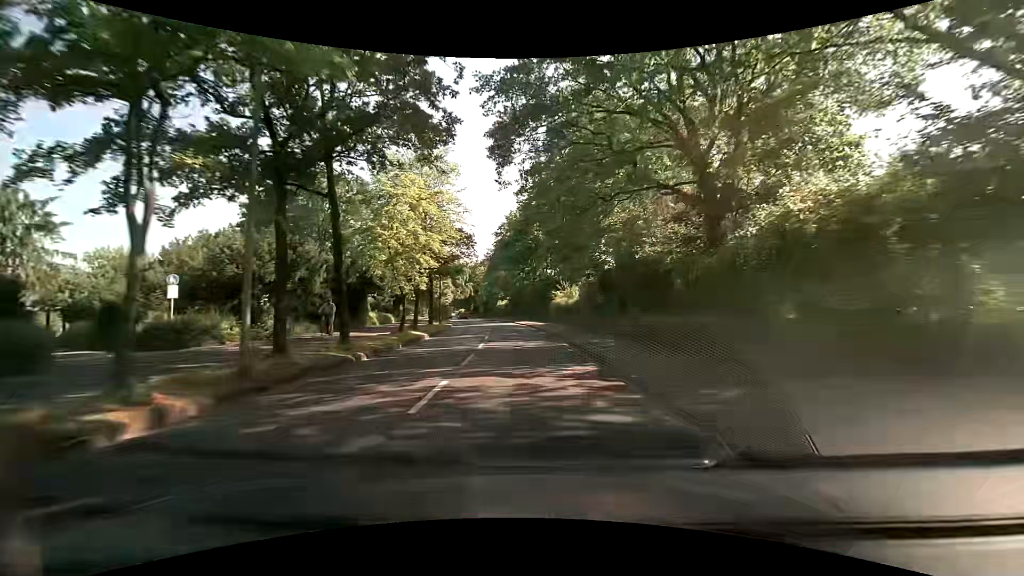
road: tertiary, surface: asphalt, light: Day
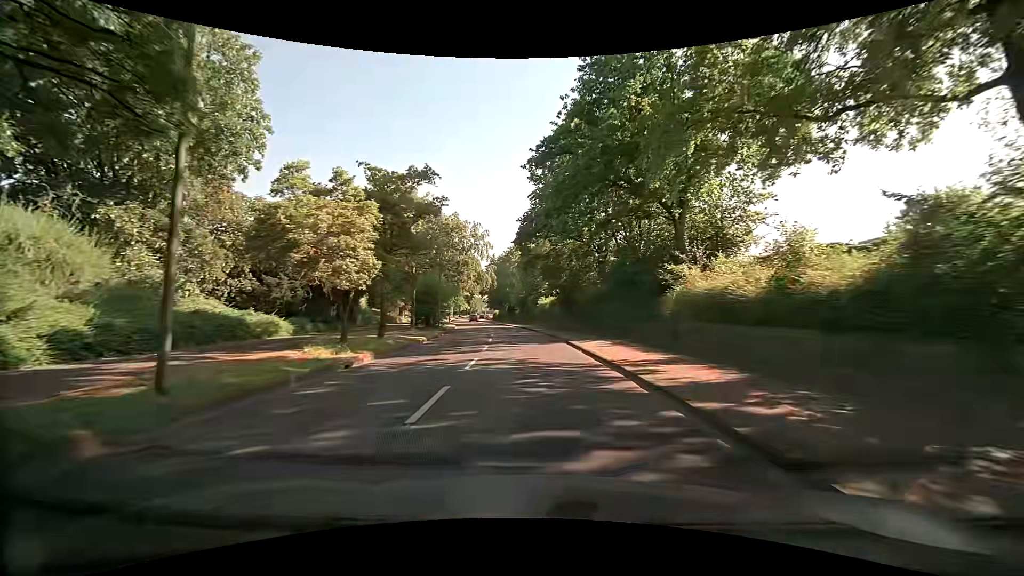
(-1.9, +36.5) m; -6°
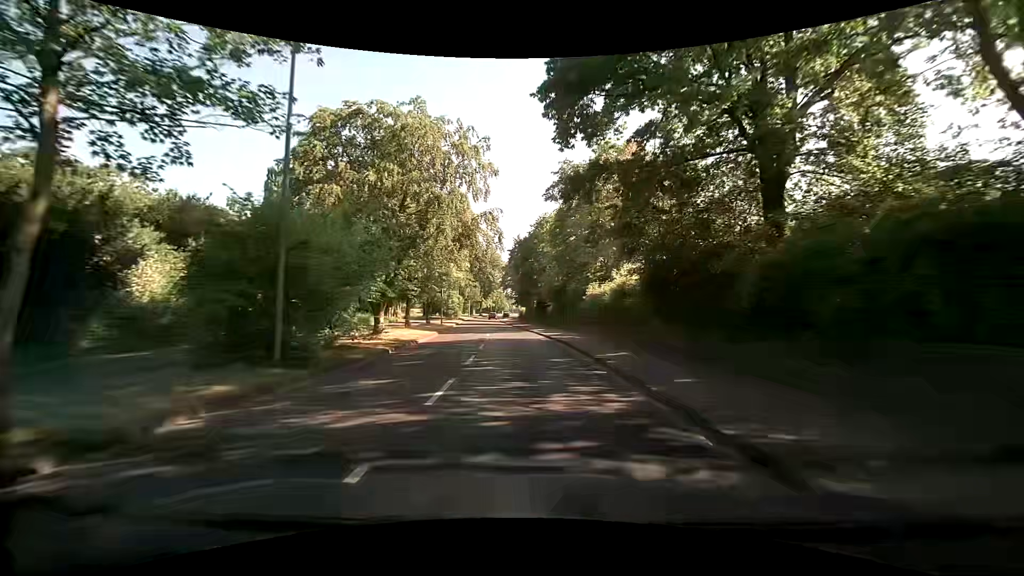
(-0.9, +28.9) m; -3°
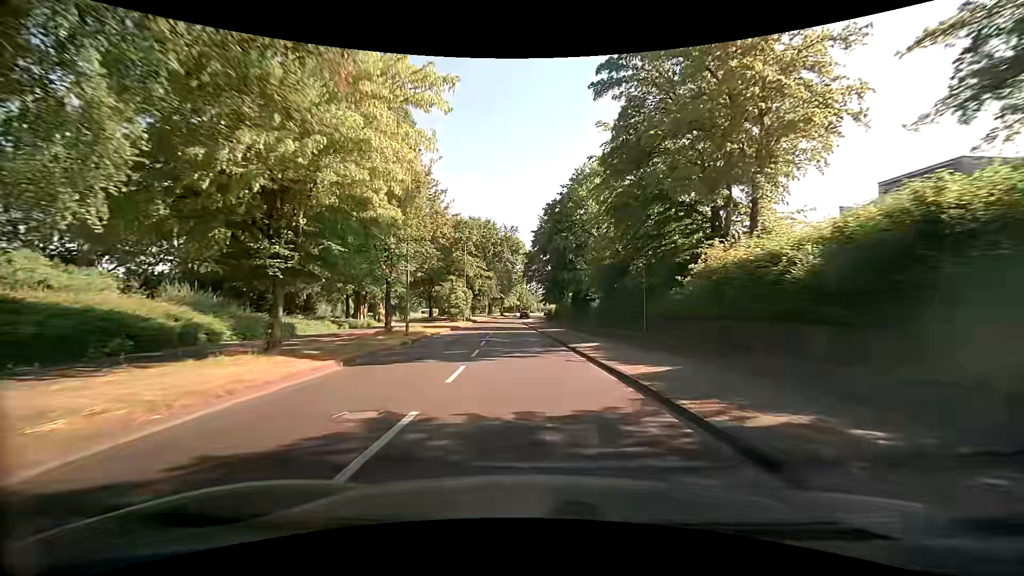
(-0.7, +21.7) m; -4°
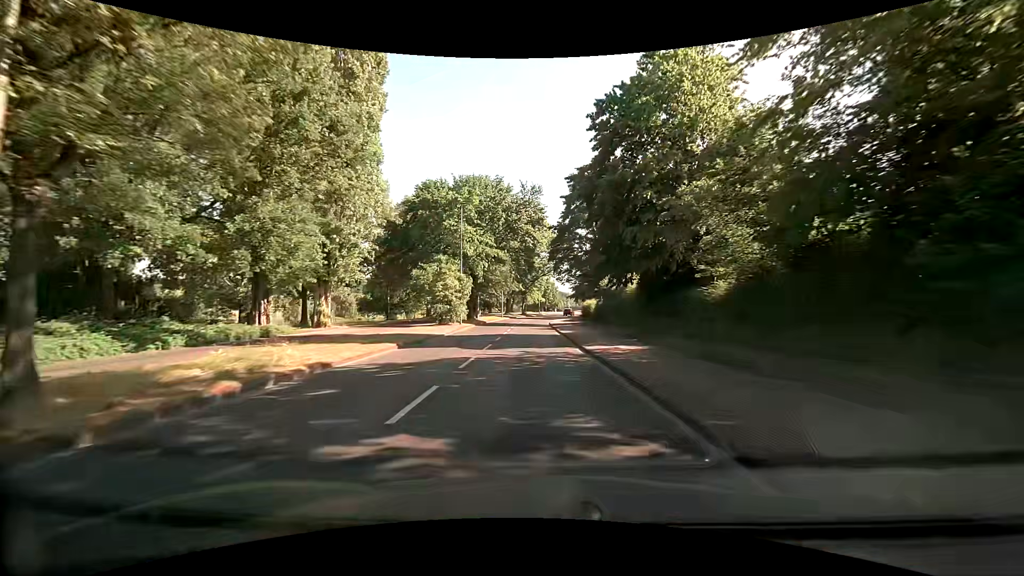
(-0.3, +22.0) m; -3°
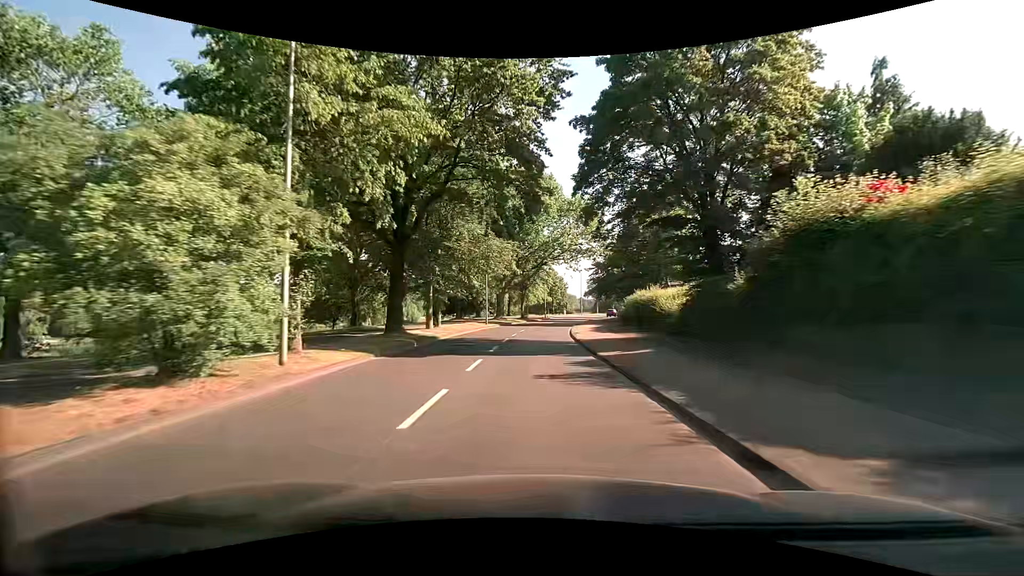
(-0.3, +30.1) m; 0°
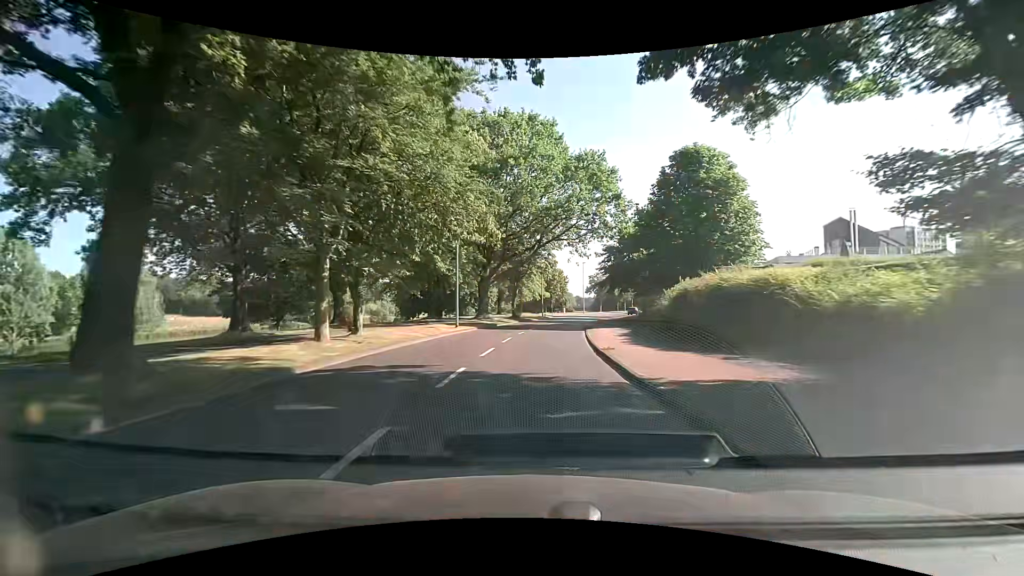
(+0.1, +15.2) m; +1°
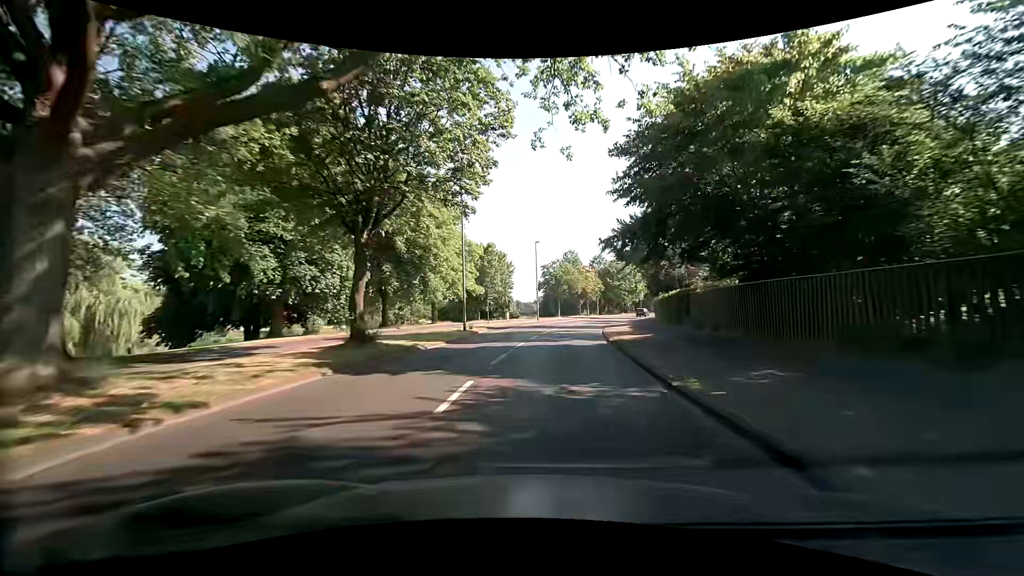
(+1.0, +37.1) m; +6°
(0, +10) (+1, +20) (+2, +30) (+3, +40) (+5, +50) (+7, +59) (+10, +69) (+12, +79) (+16, +88) (+19, +97) m
